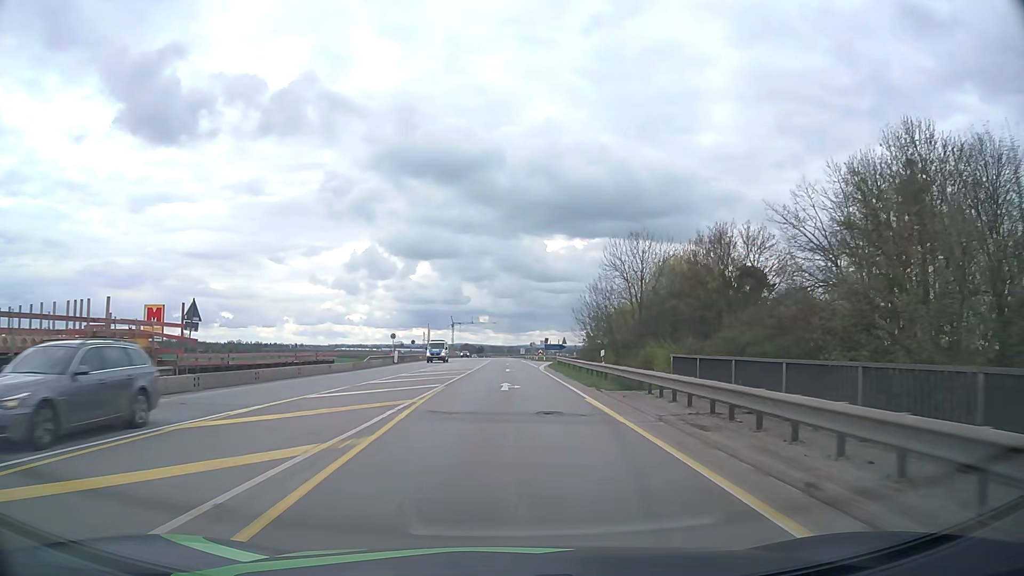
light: Day
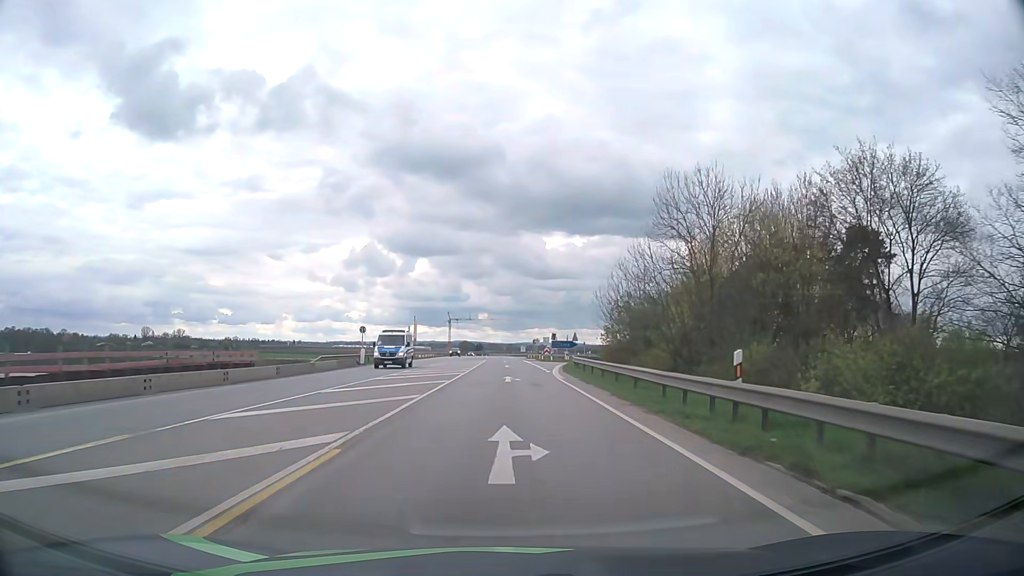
(0.0, +15.3) m; 0°
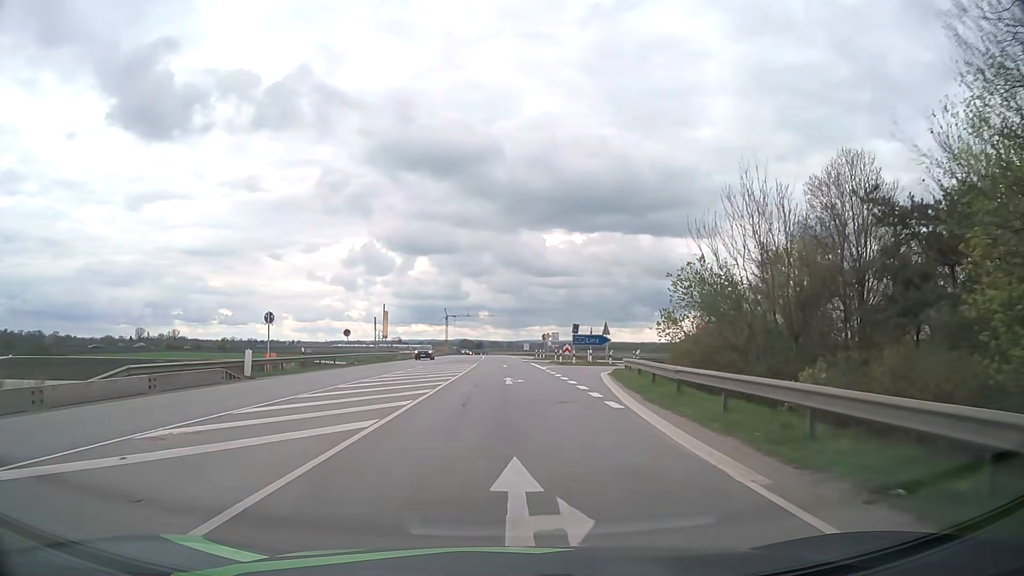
(+0.1, +23.5) m; +1°
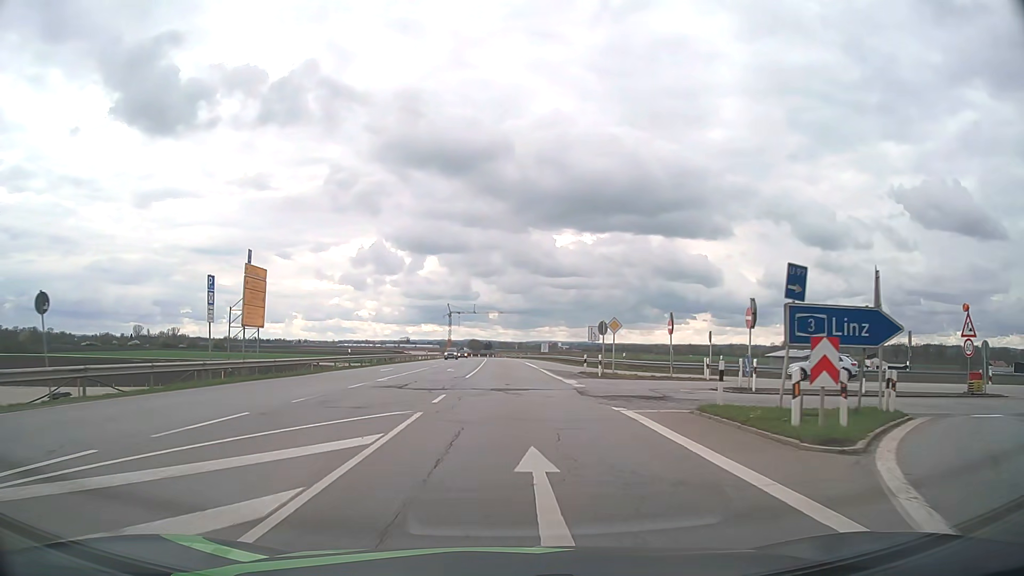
(-0.6, +39.2) m; -1°
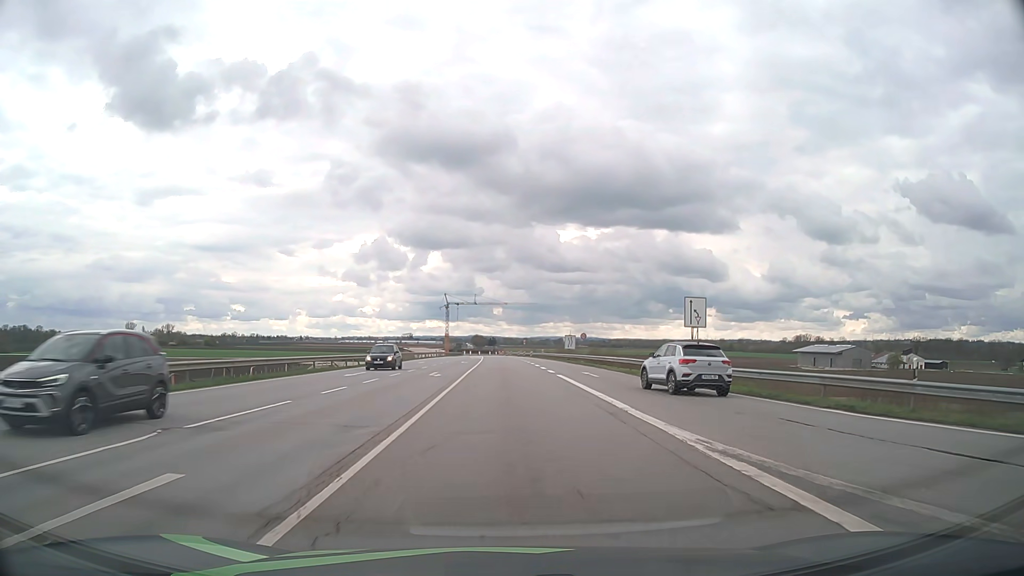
(-0.2, +38.9) m; -1°
(0, +10) (0, +20) (0, +30) (0, +40) (0, +50) (-1, +60) (-1, +70) (-1, +80) (-1, +90) (-2, +100) m
